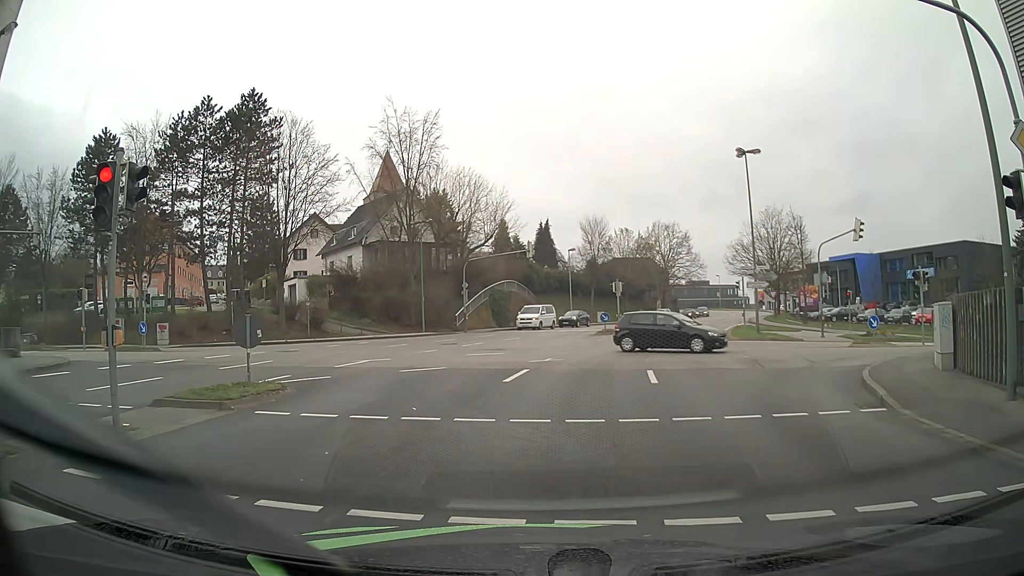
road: tertiary_link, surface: asphalt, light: Day
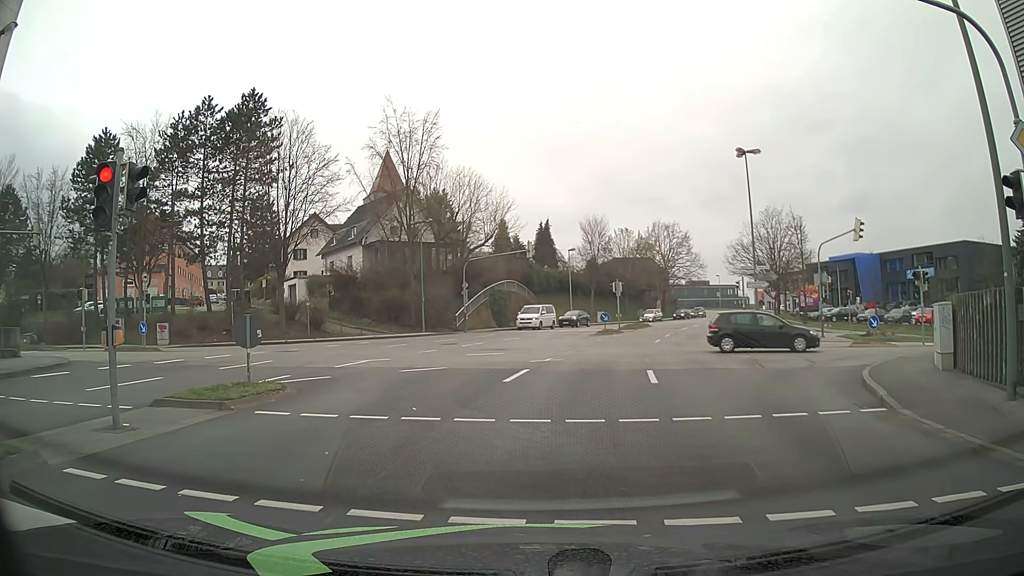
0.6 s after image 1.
(0.0, 0.0) m; 0°
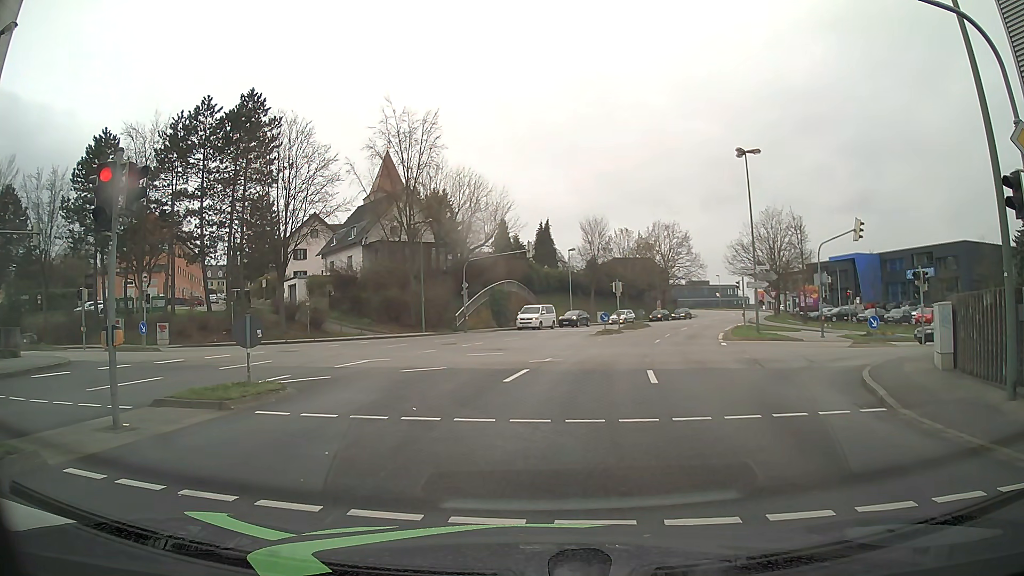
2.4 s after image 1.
(0.0, 0.0) m; 0°
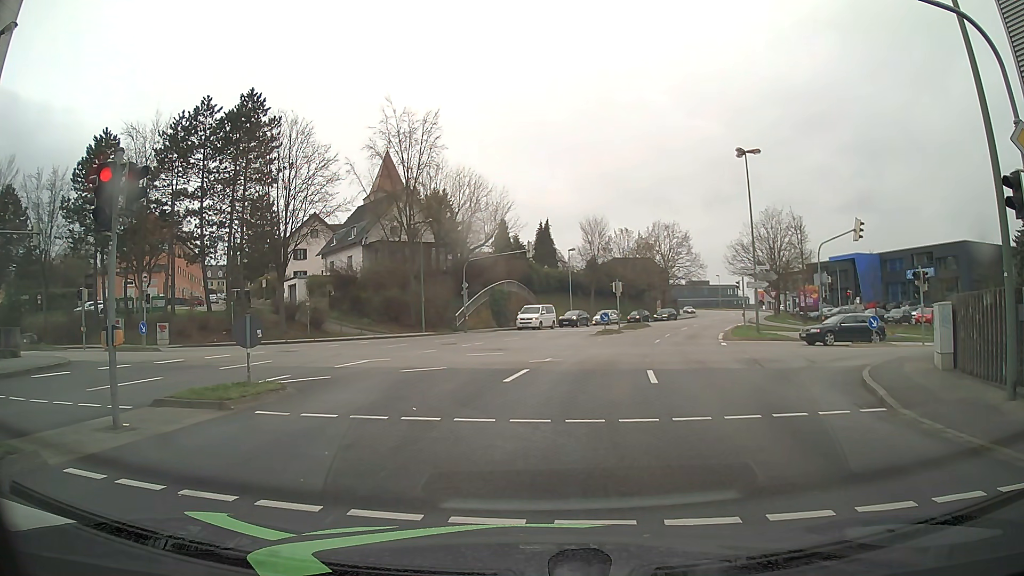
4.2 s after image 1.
(0.0, 0.0) m; 0°
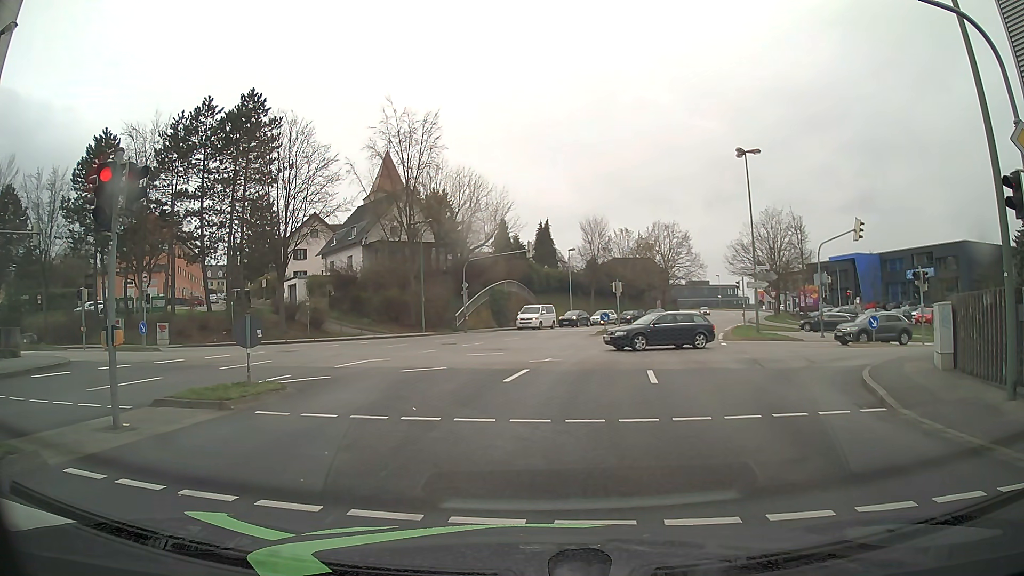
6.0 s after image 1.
(0.0, 0.0) m; 0°
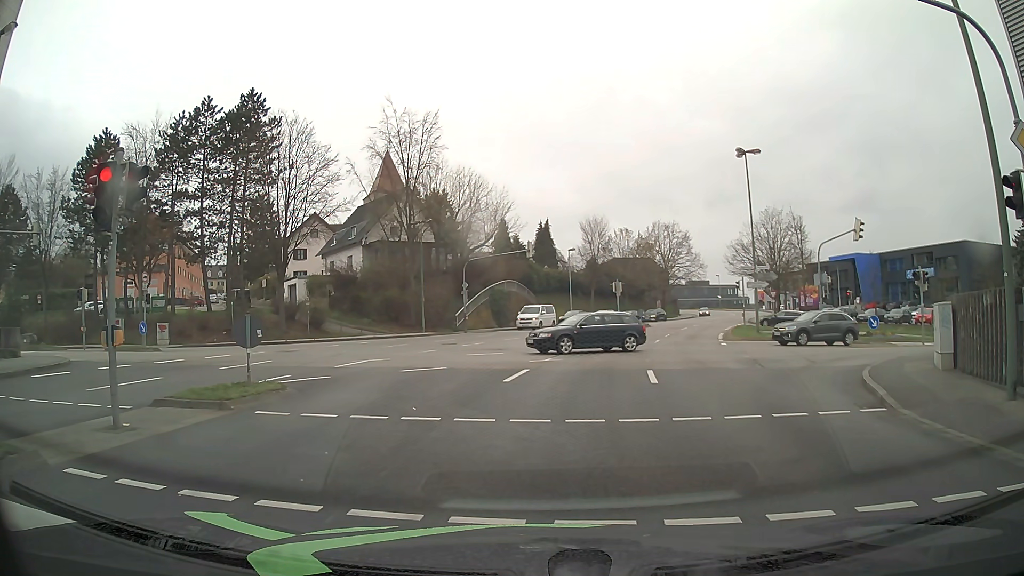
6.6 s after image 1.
(0.0, 0.0) m; 0°
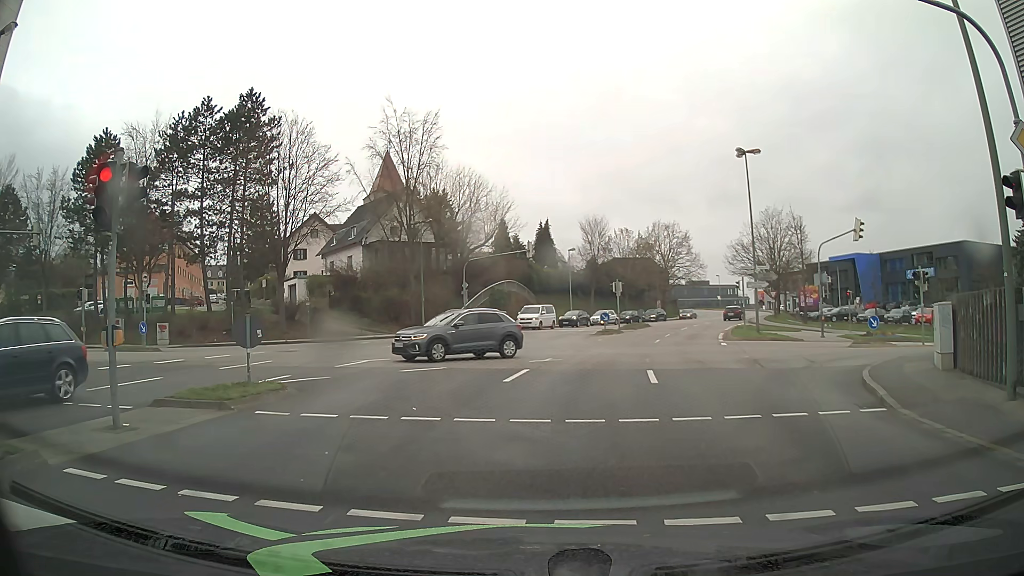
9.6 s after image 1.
(0.0, 0.0) m; 0°
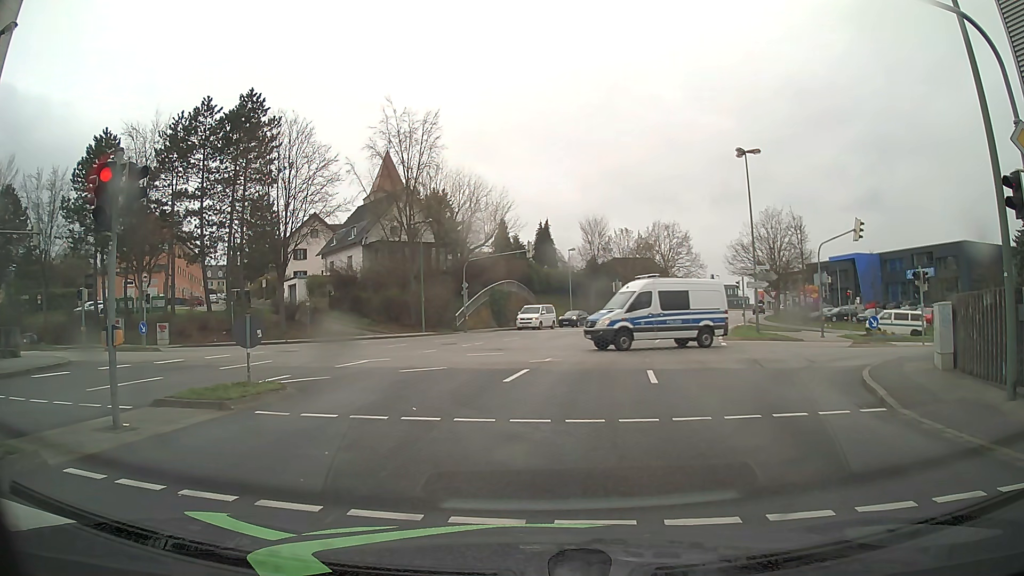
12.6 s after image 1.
(0.0, 0.0) m; 0°
(0, +10) (+2, +20) (+4, +30) (+7, +39) (+10, +49) (+14, +58) (+18, +67) (+22, +76) (+27, +85) (+31, +94) m
